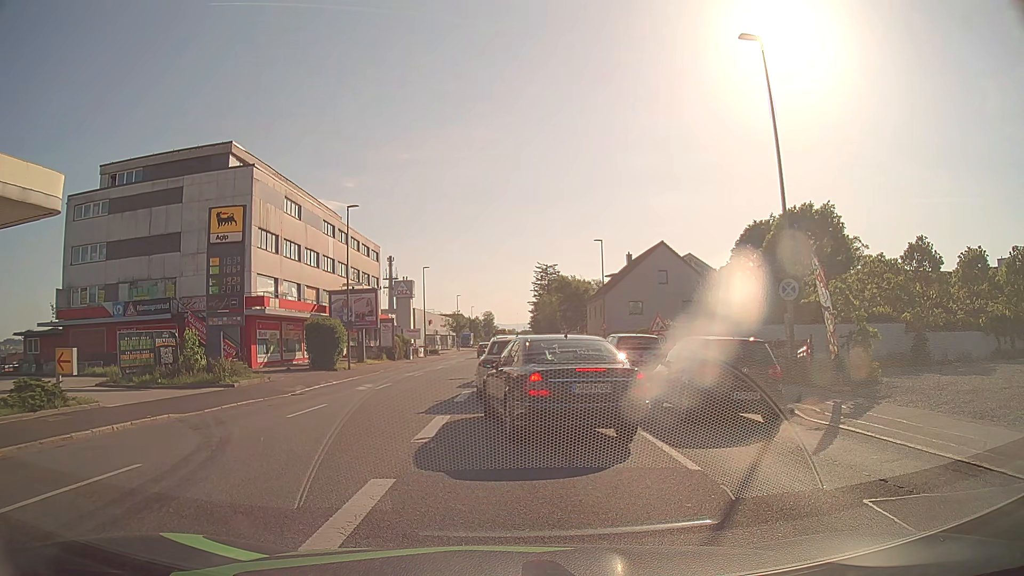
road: tertiary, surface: asphalt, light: Day
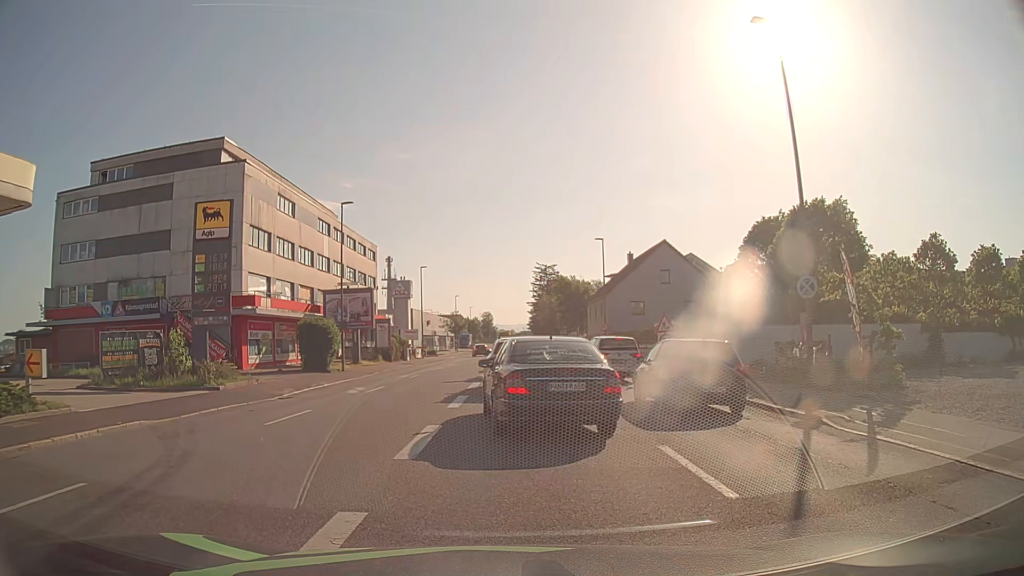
(0.0, +1.3) m; 0°
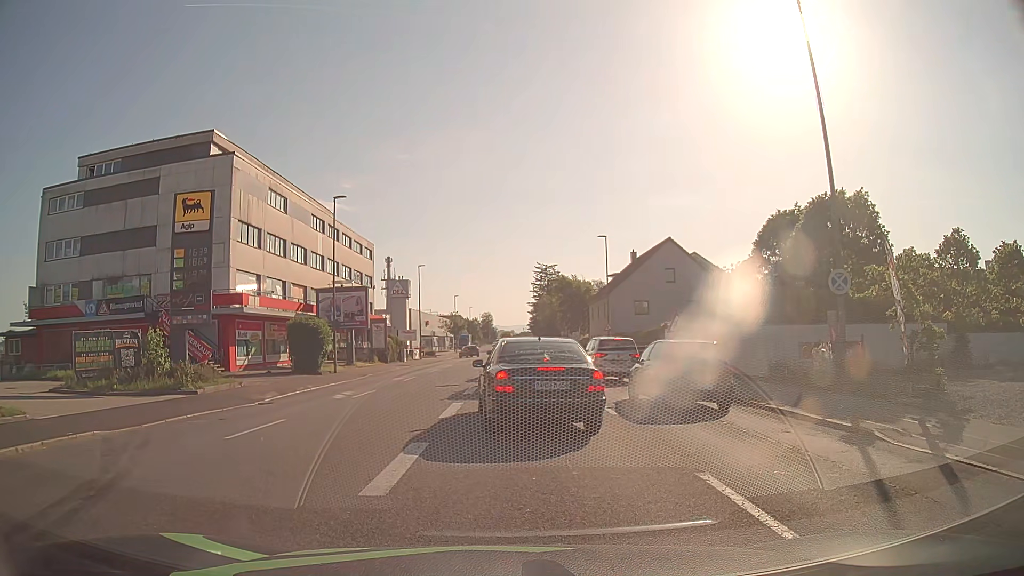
(0.0, +2.0) m; -1°
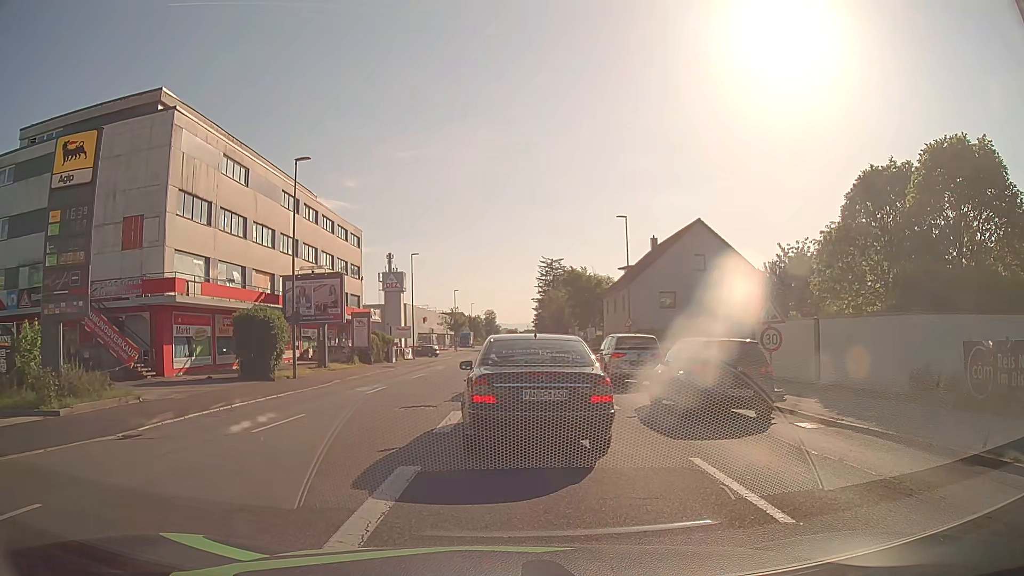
(+0.2, +8.2) m; +1°
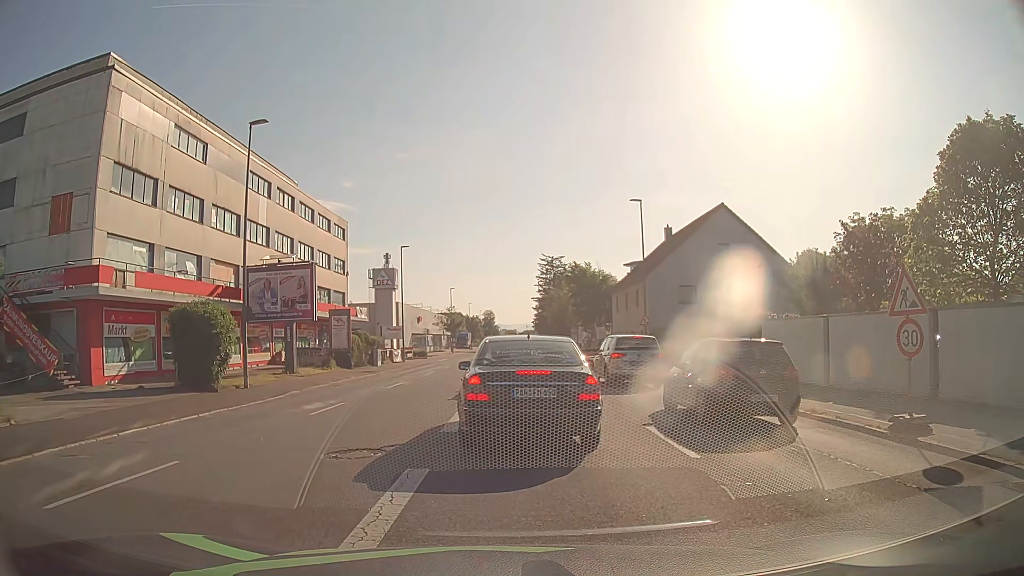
(0.0, +5.9) m; 0°
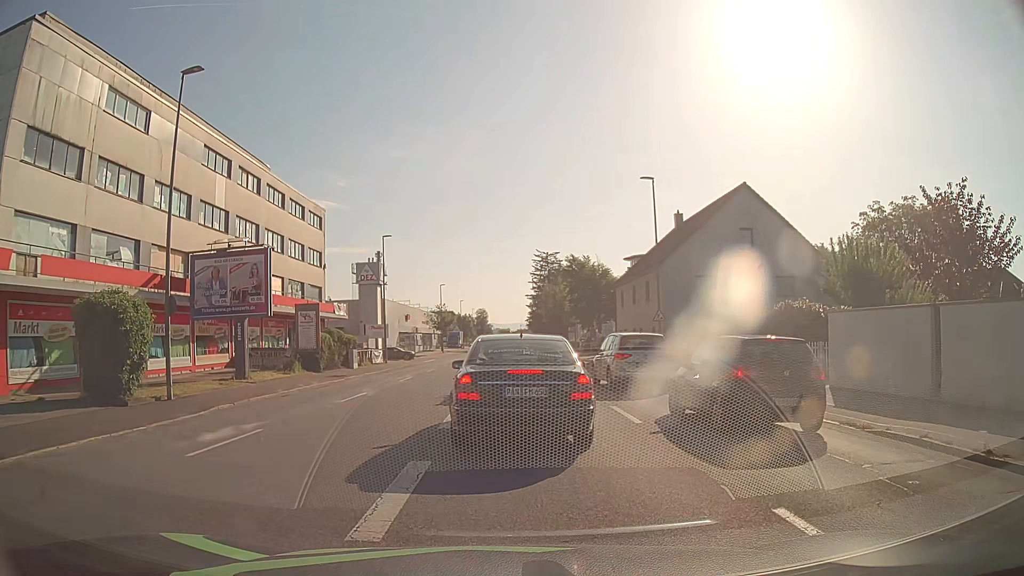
(0.0, +5.7) m; 0°
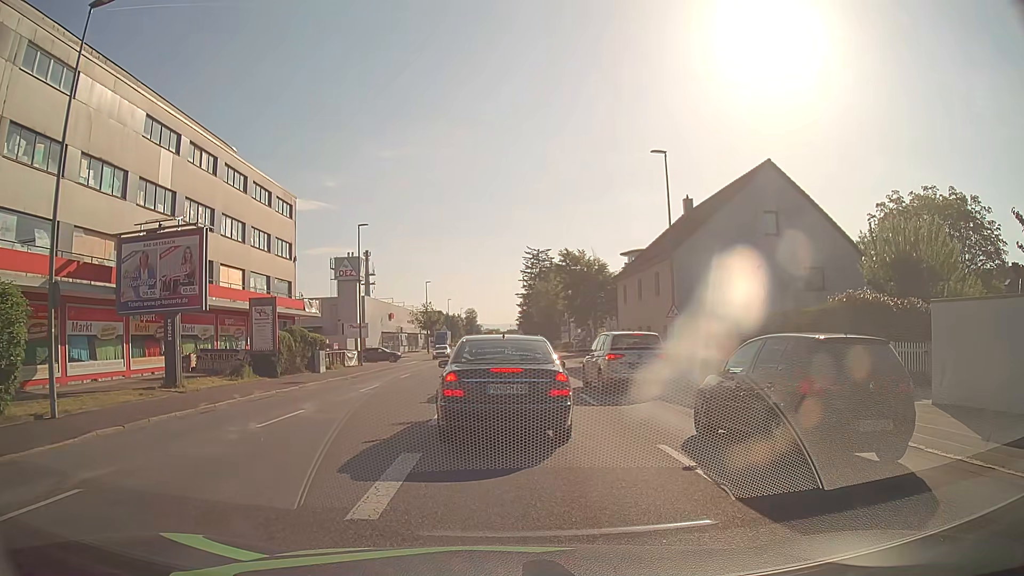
(+0.1, +5.4) m; +1°
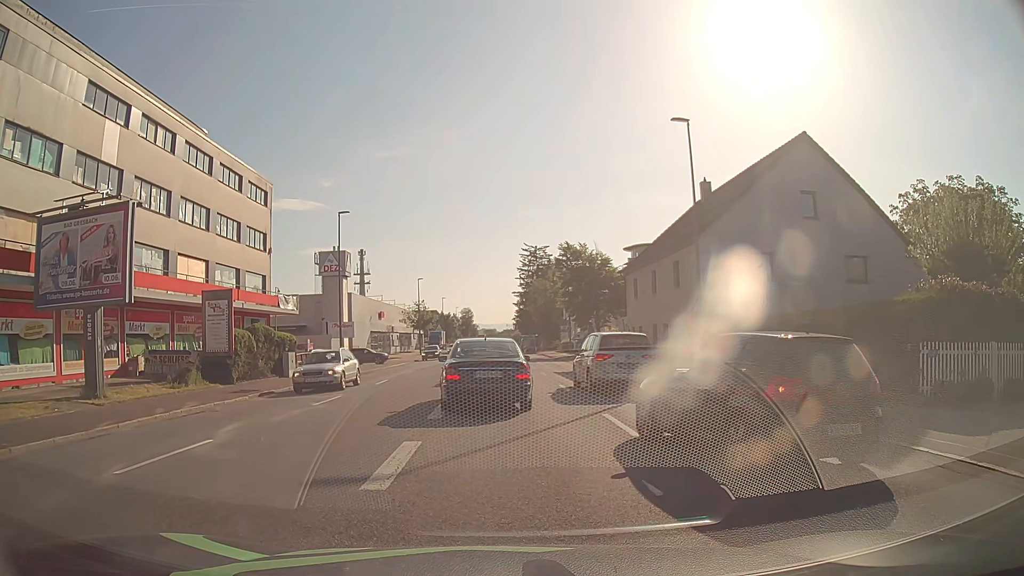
(0.0, +4.8) m; 0°
(0, +10) (0, +20) (0, +30) (0, +40) (0, +50) (0, +60) (0, +70) (0, +80) (-1, +90) (-1, +100) m
